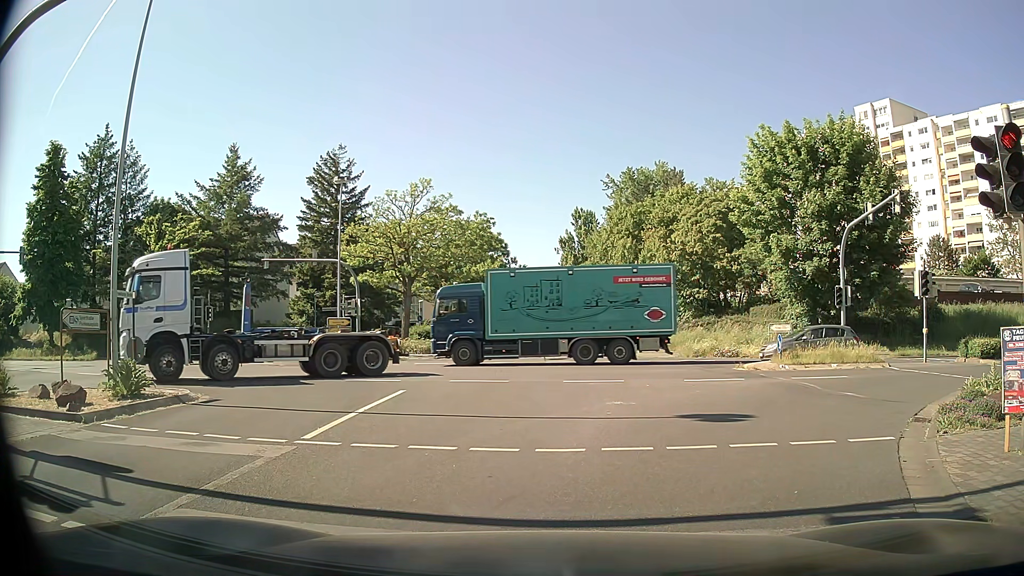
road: tertiary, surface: asphalt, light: Day
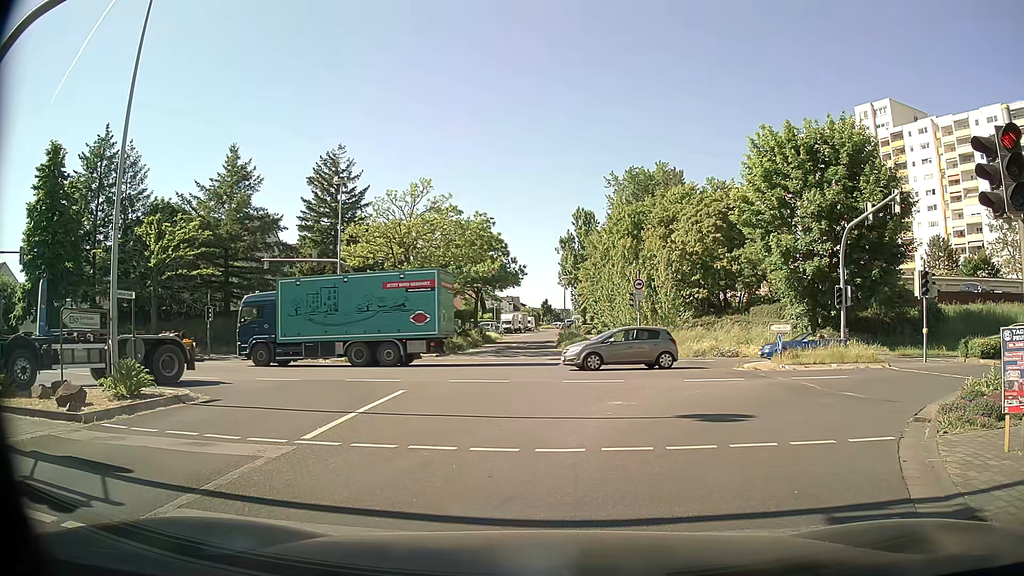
(0.0, 0.0) m; 0°
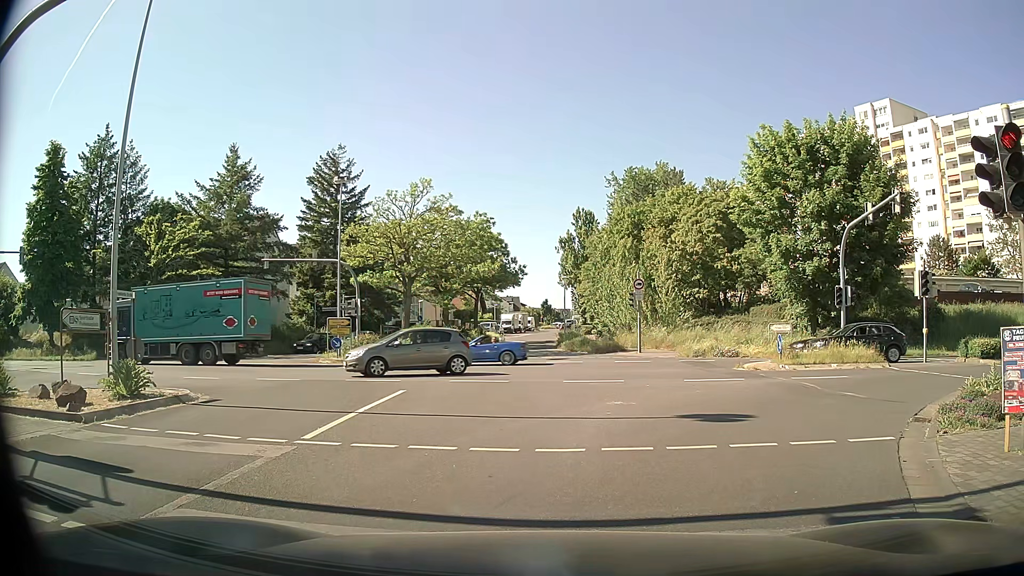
(0.0, 0.0) m; 0°
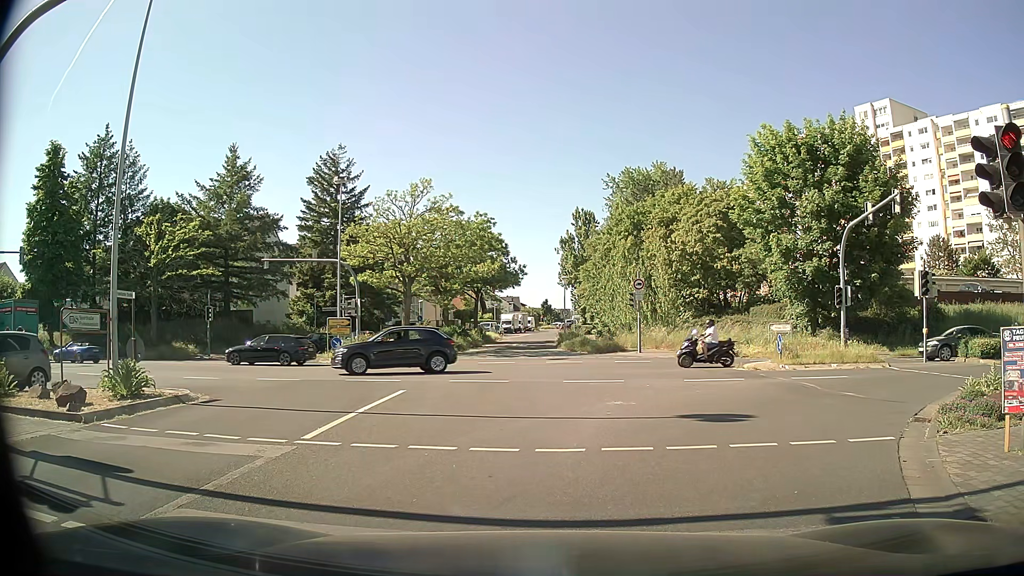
(0.0, 0.0) m; 0°
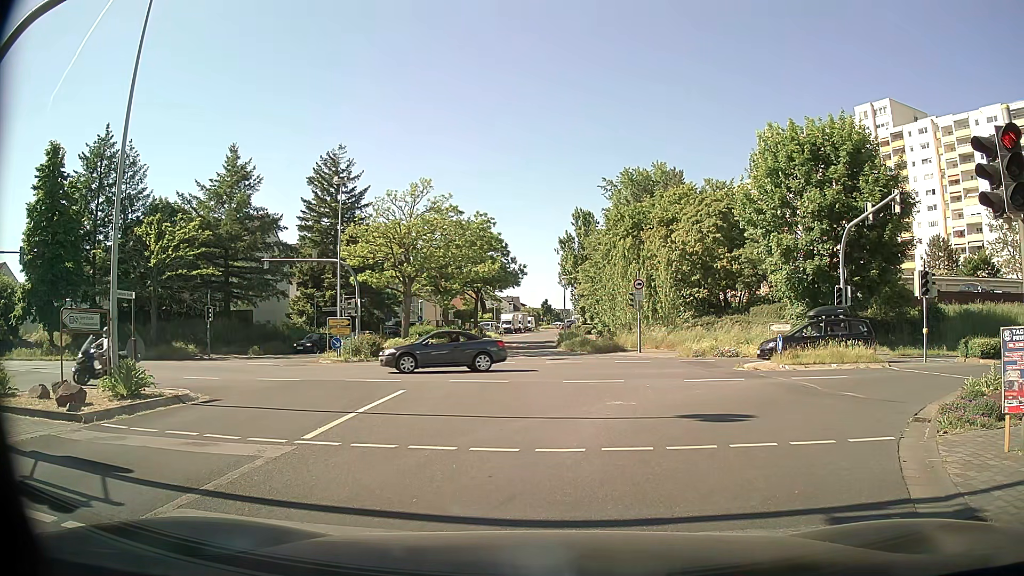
(0.0, 0.0) m; 0°
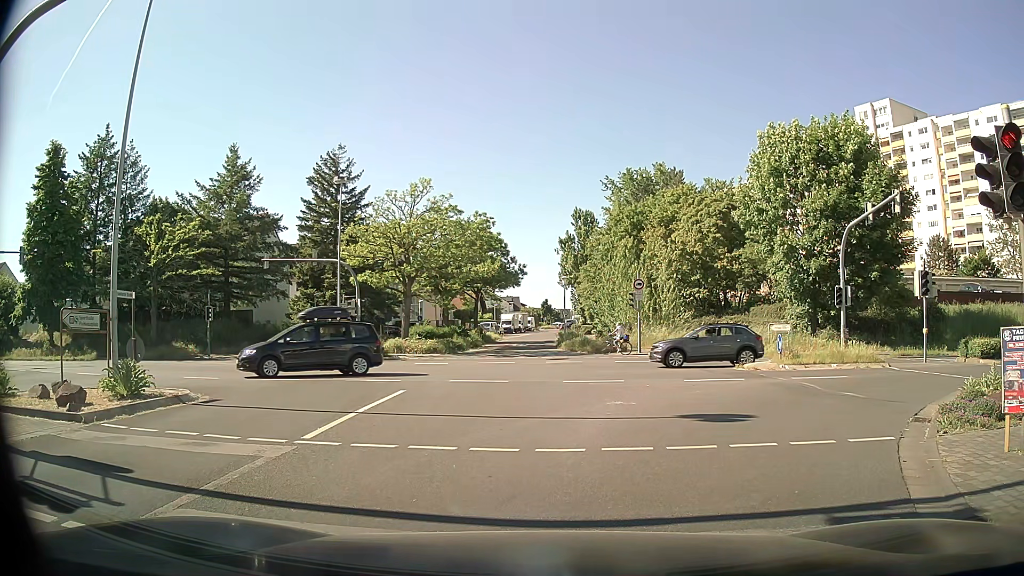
(0.0, 0.0) m; 0°
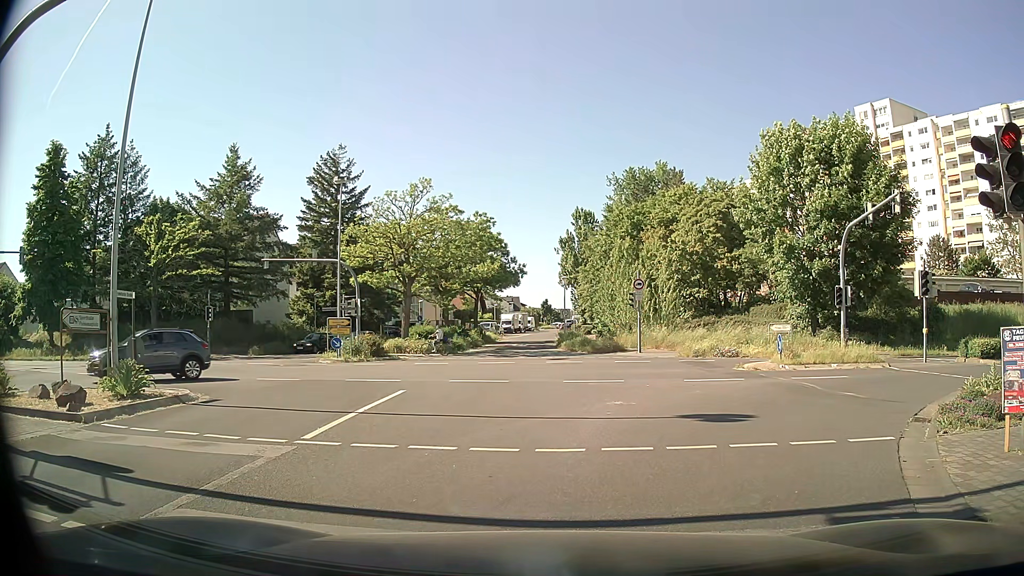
(0.0, 0.0) m; 0°
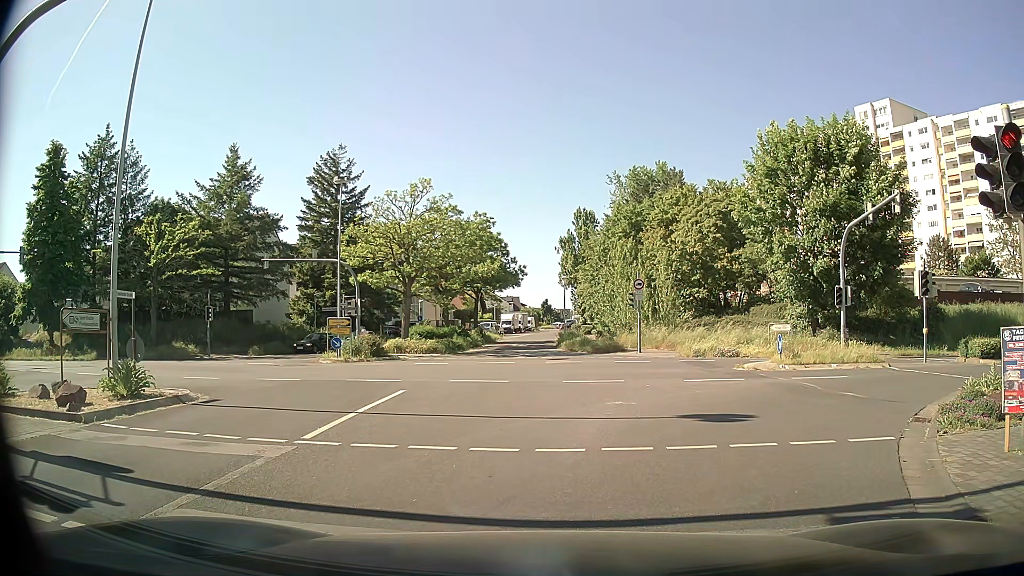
(0.0, 0.0) m; 0°
(+2, +10) (+9, +16) (+19, +19) (+29, +18) (+39, +17) (+49, +16) (+59, +15) (+69, +14) (+79, +13) (+89, +13) m
